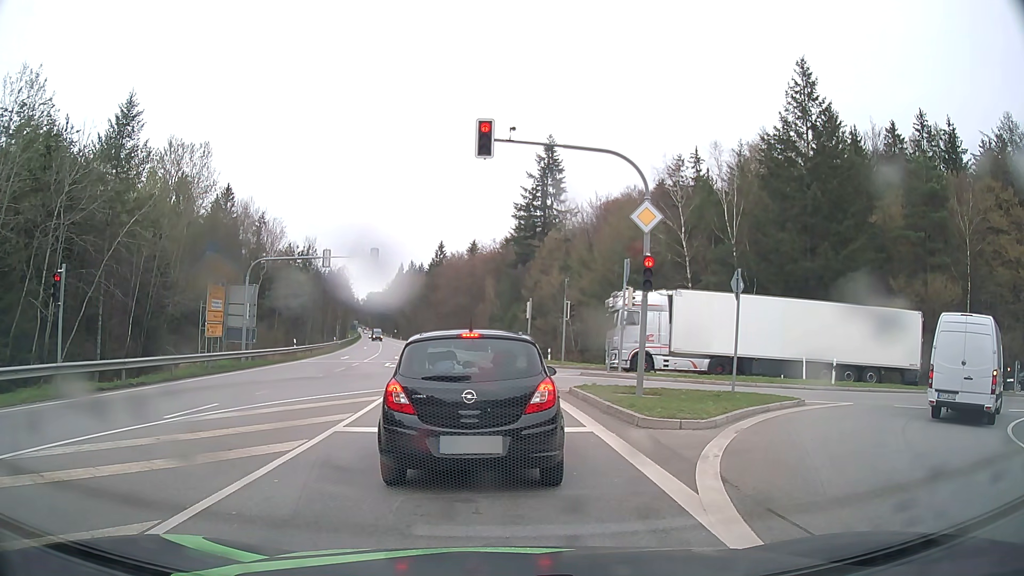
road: secondary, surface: asphalt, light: Day
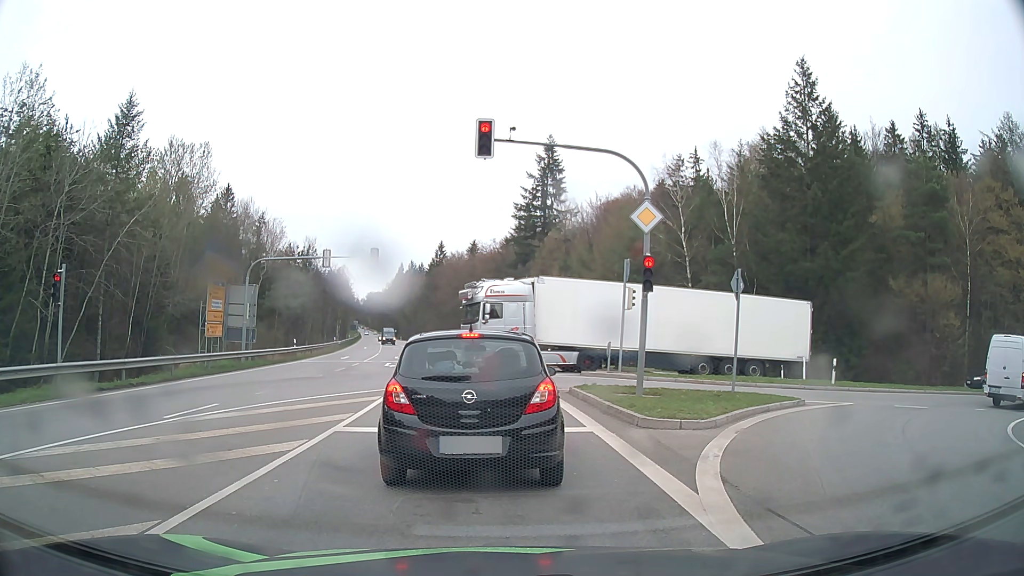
(0.0, 0.0) m; 0°
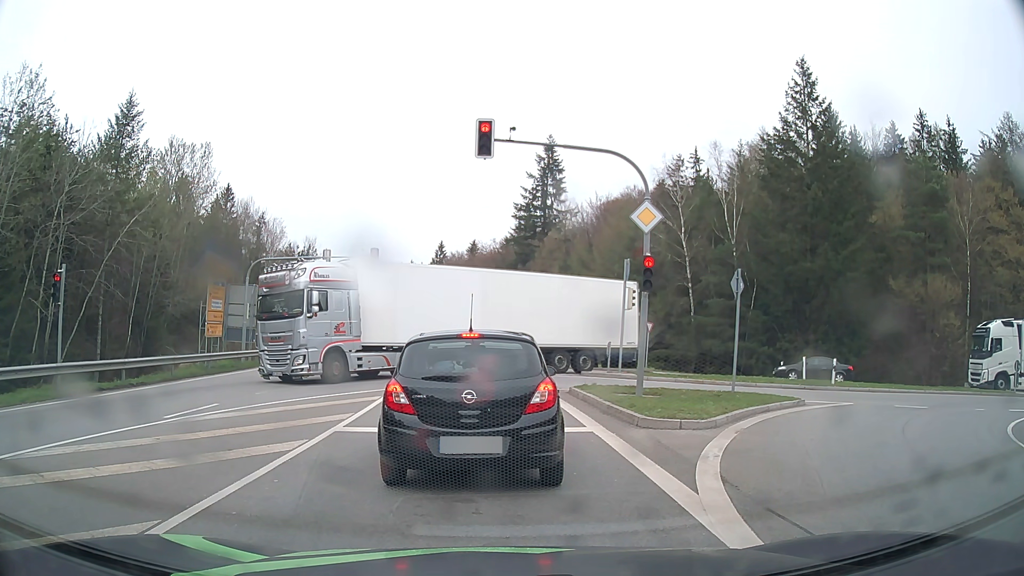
(0.0, 0.0) m; 0°
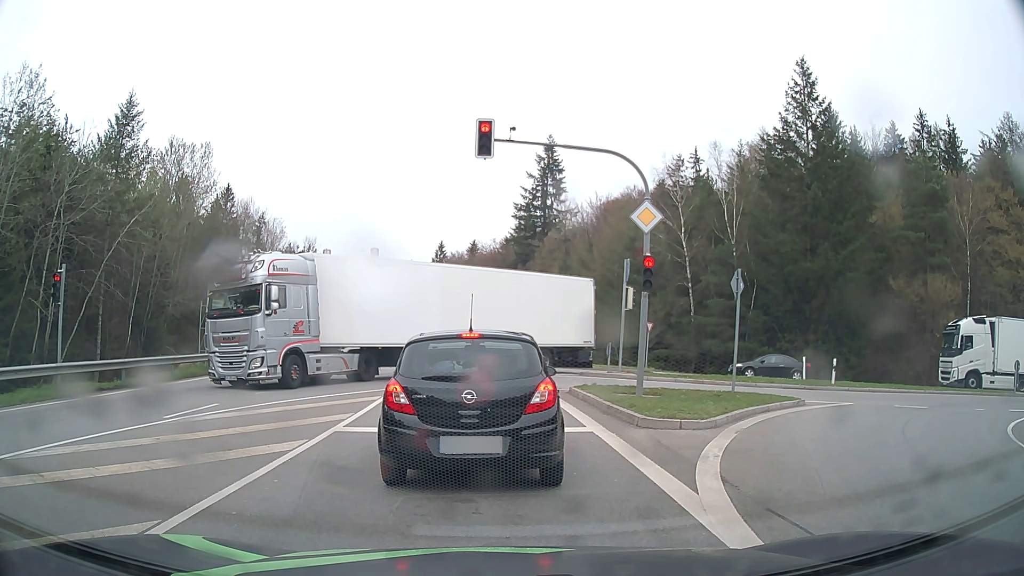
(0.0, 0.0) m; 0°
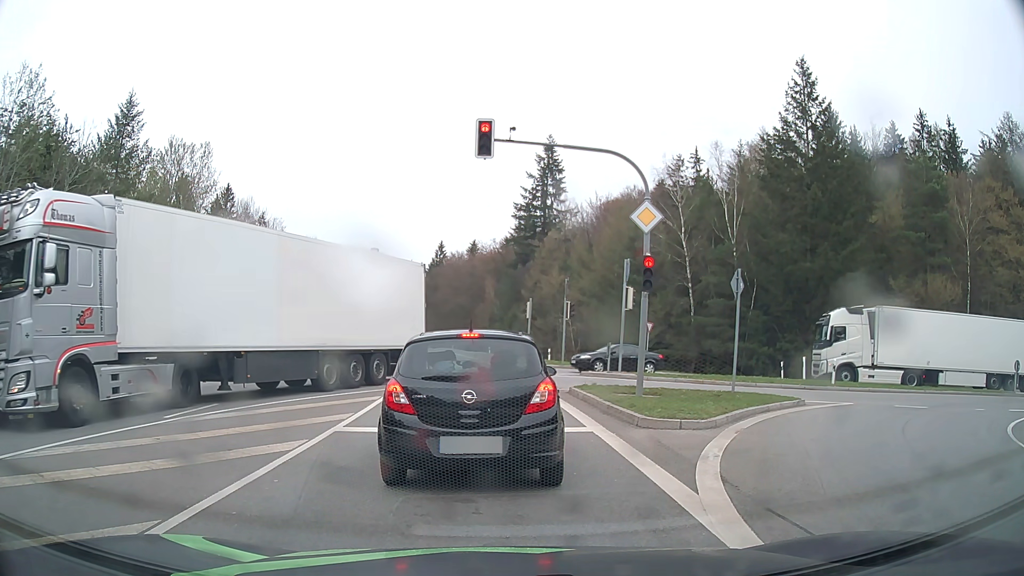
(0.0, 0.0) m; 0°
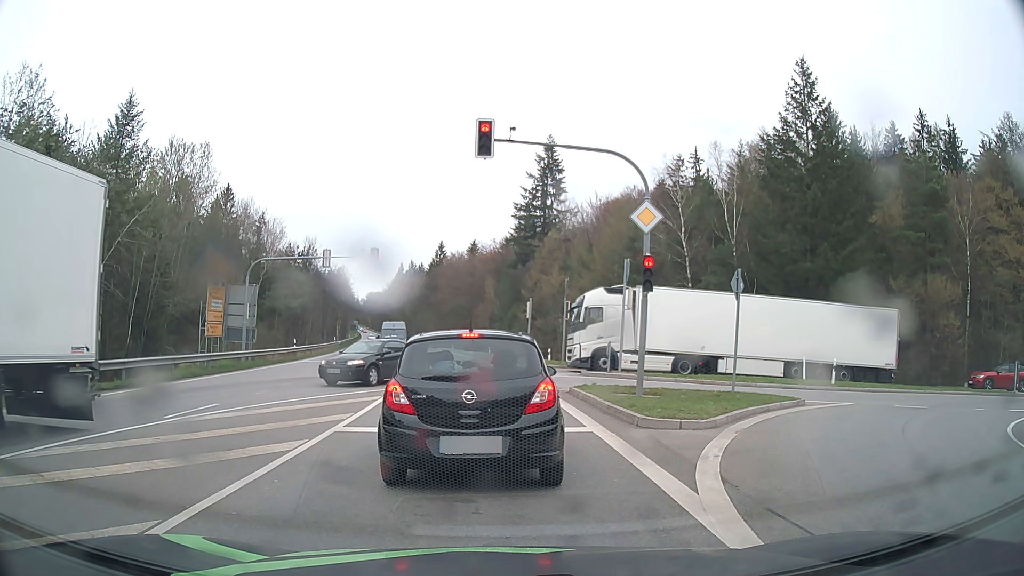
(0.0, 0.0) m; 0°
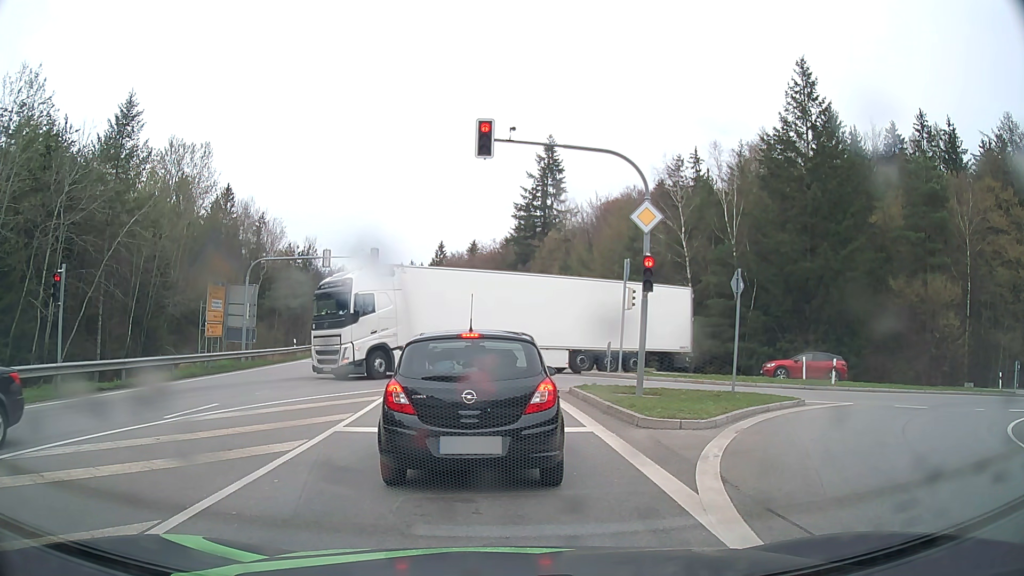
(0.0, 0.0) m; 0°
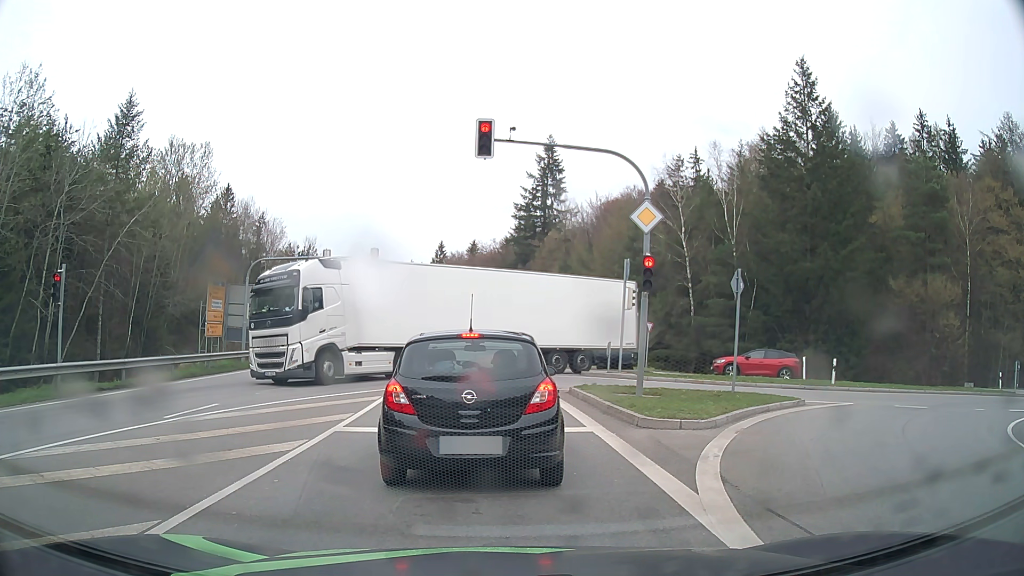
(0.0, 0.0) m; 0°
